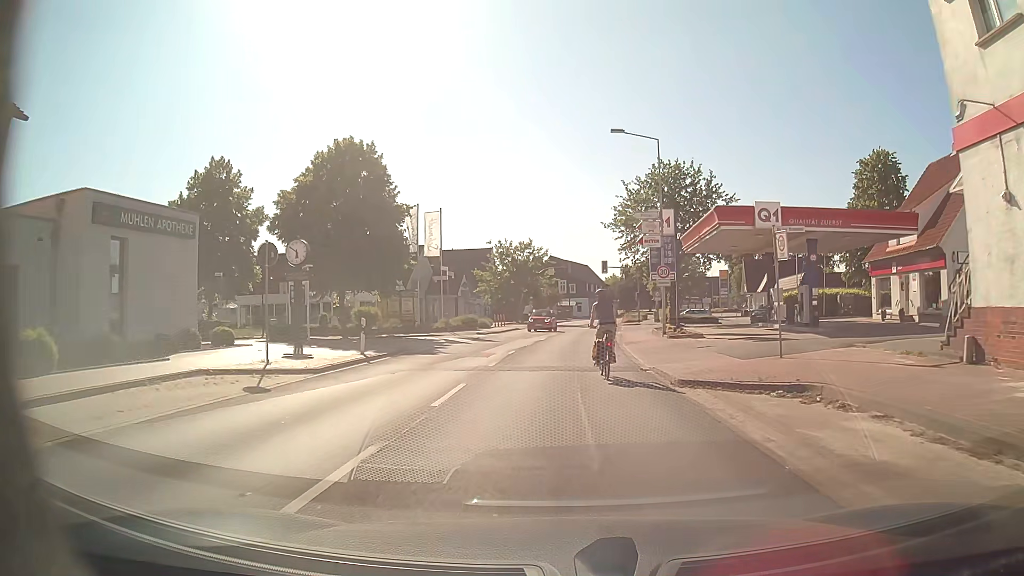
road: secondary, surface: asphalt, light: Day
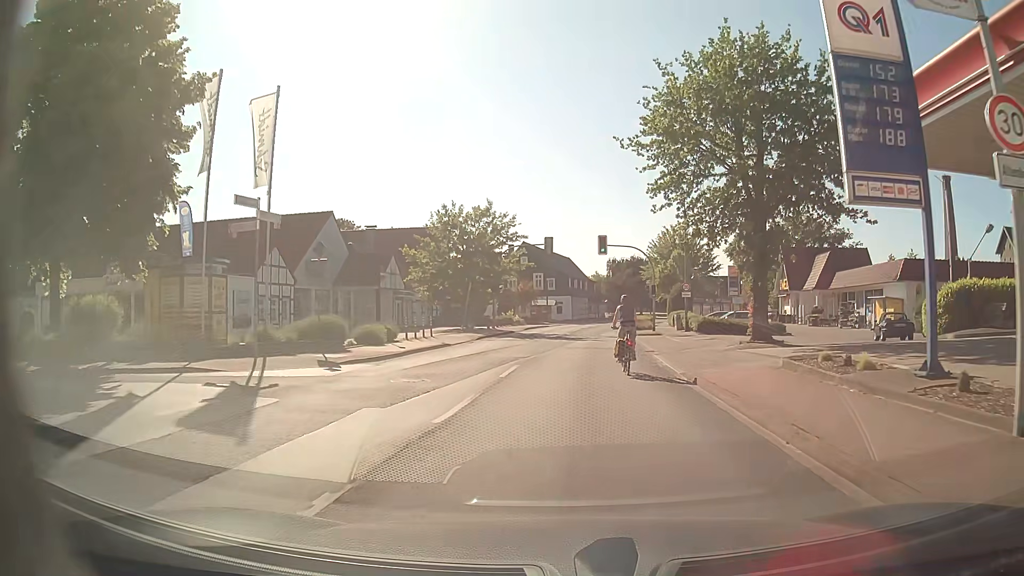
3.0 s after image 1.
(0.0, +25.6) m; +1°
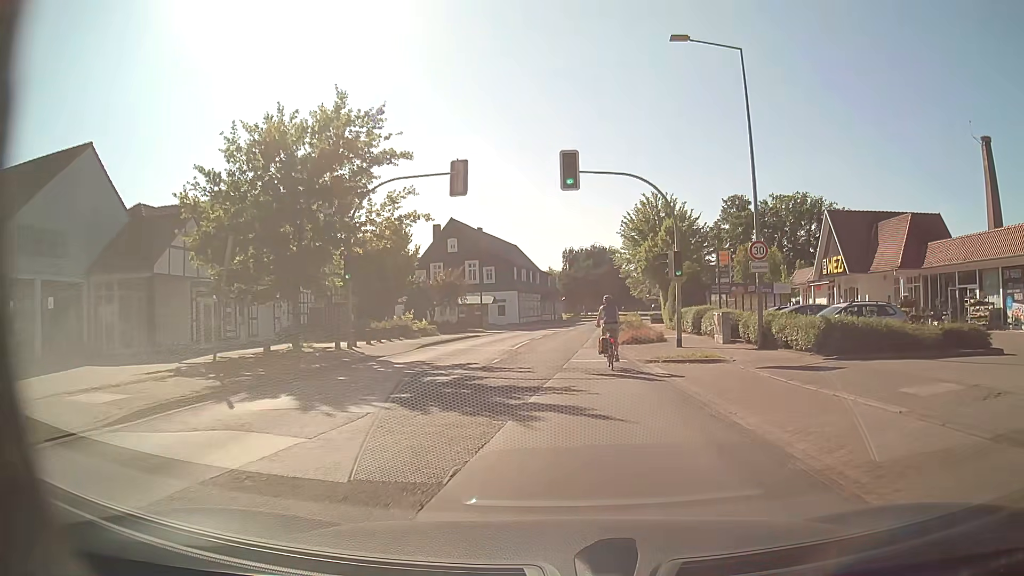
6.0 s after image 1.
(+1.2, +25.0) m; +4°
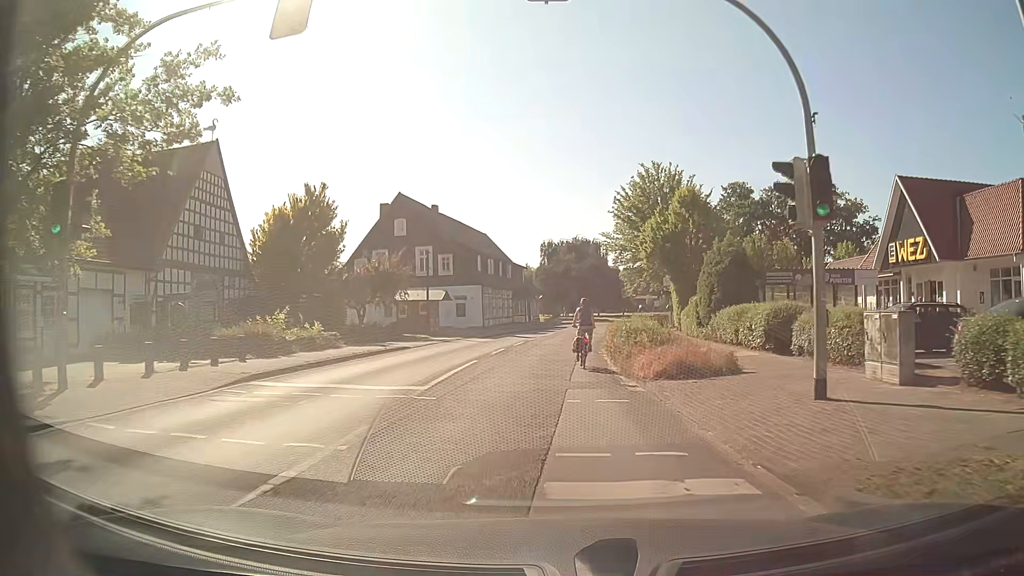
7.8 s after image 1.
(+0.3, +14.4) m; +2°
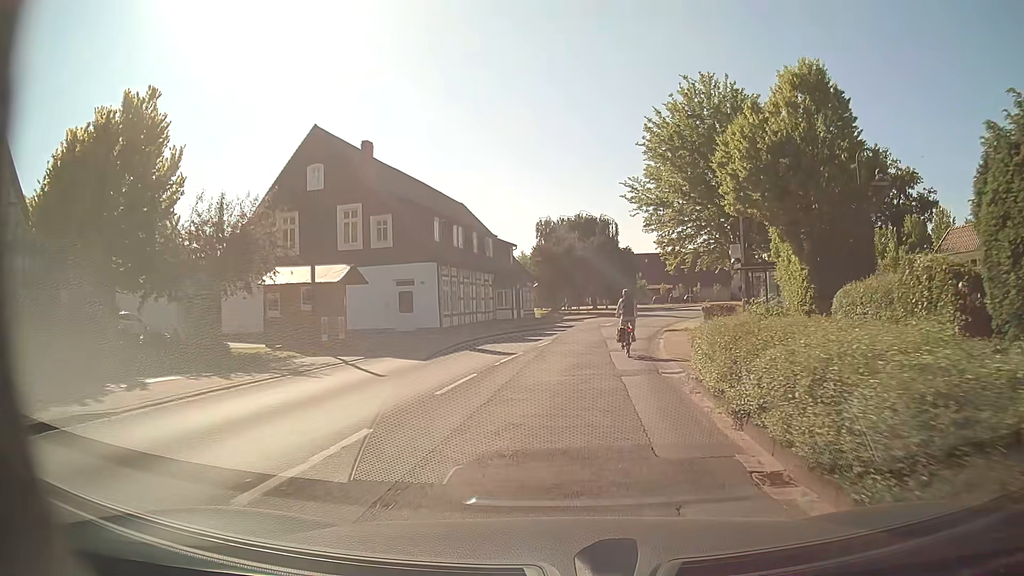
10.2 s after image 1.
(-0.1, +19.4) m; -1°
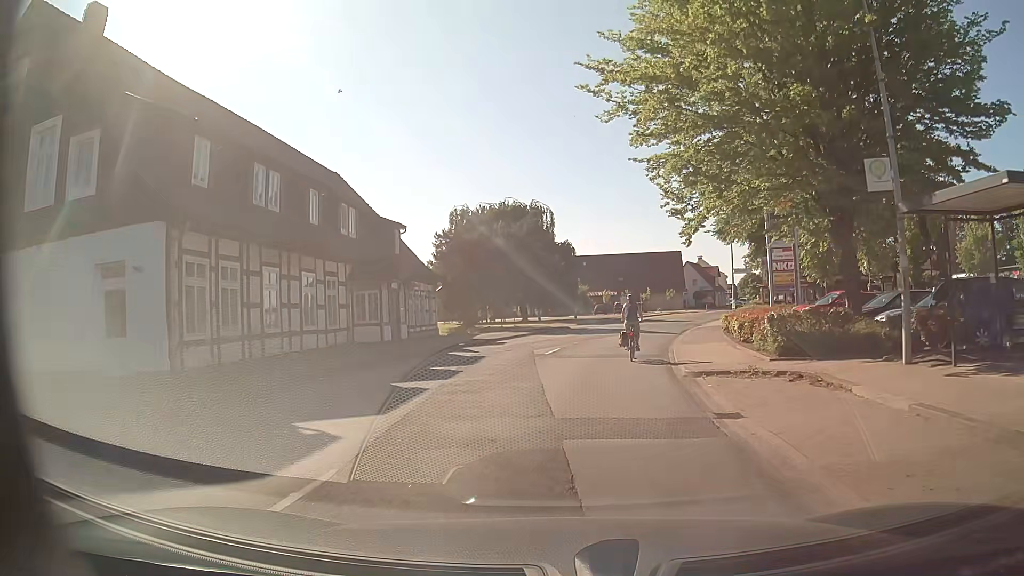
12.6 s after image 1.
(+1.0, +19.3) m; +7°
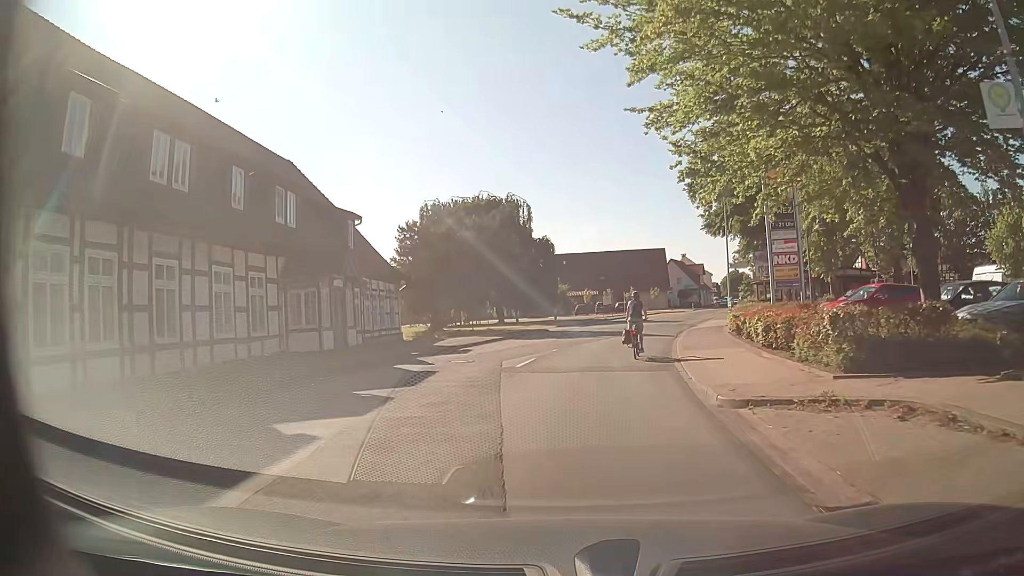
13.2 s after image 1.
(0.0, +4.6) m; +1°
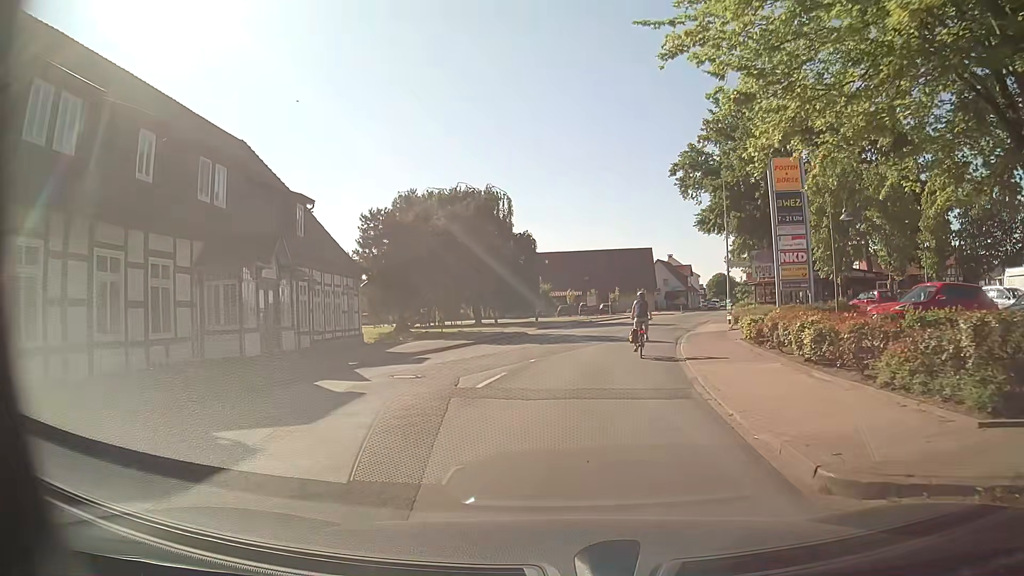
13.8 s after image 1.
(+0.1, +4.4) m; +1°
